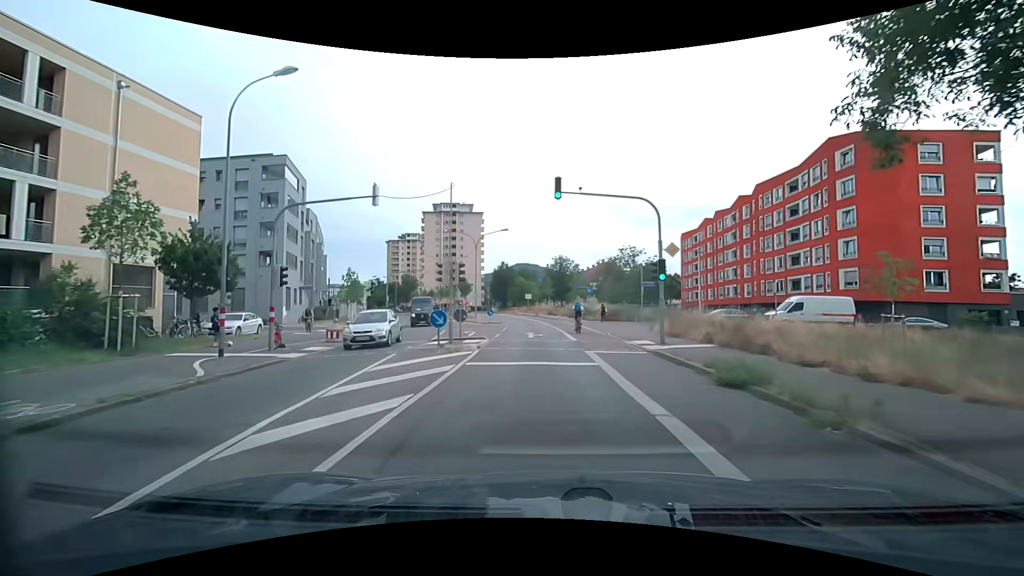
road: secondary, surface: asphalt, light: Day
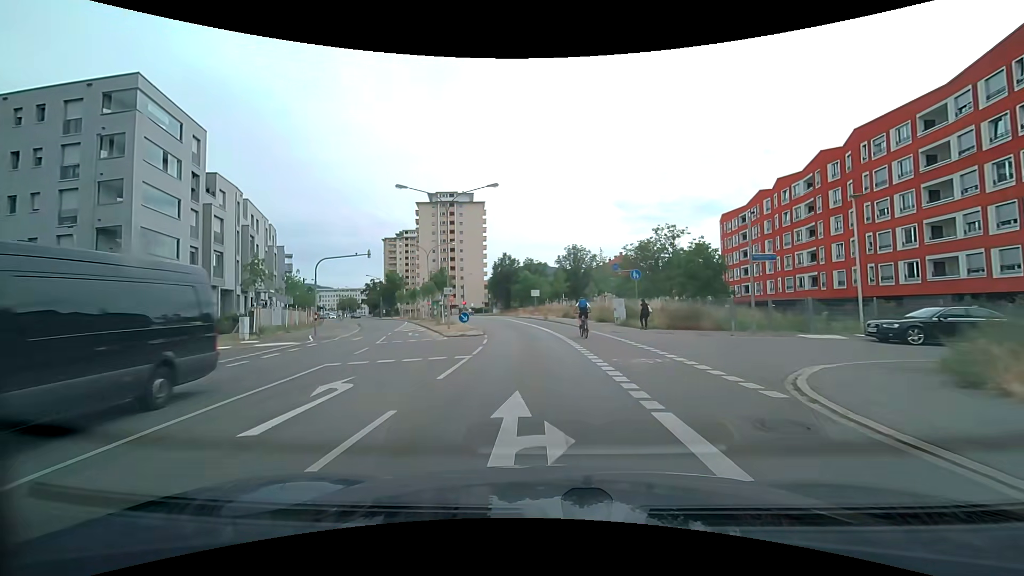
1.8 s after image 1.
(-0.2, +19.8) m; -1°
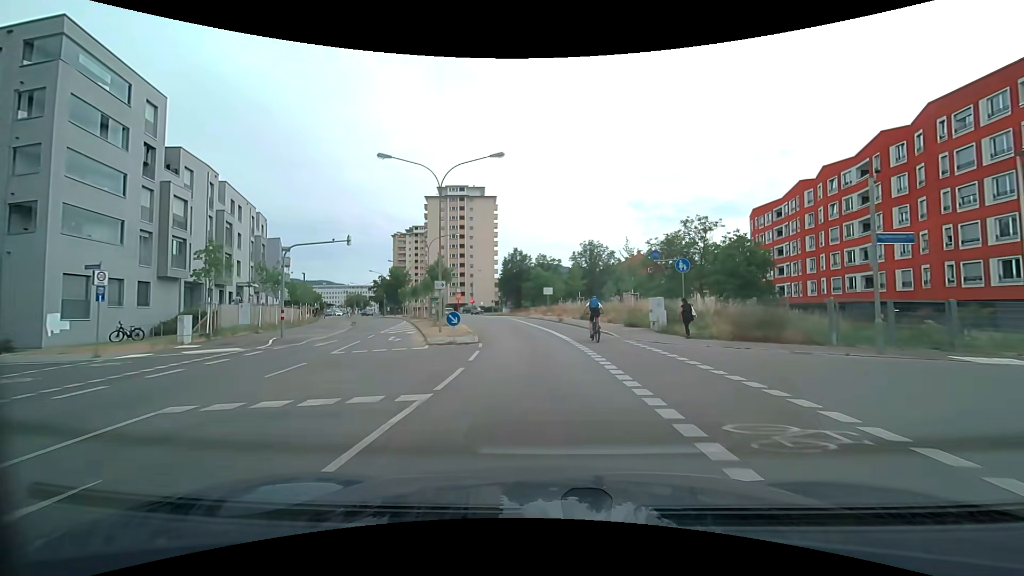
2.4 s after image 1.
(-0.1, +6.6) m; -2°
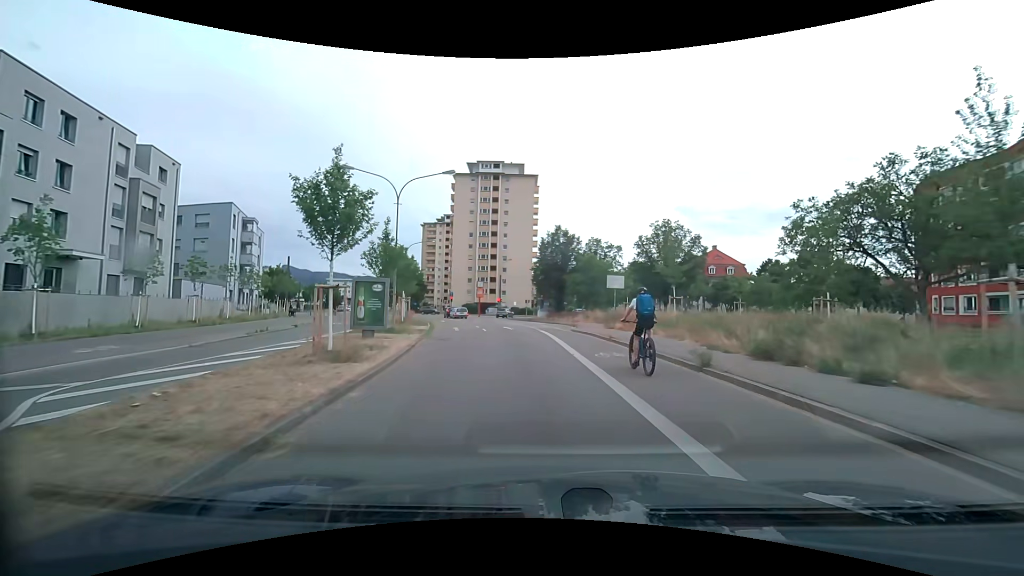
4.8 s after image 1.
(-1.1, +25.7) m; -5°
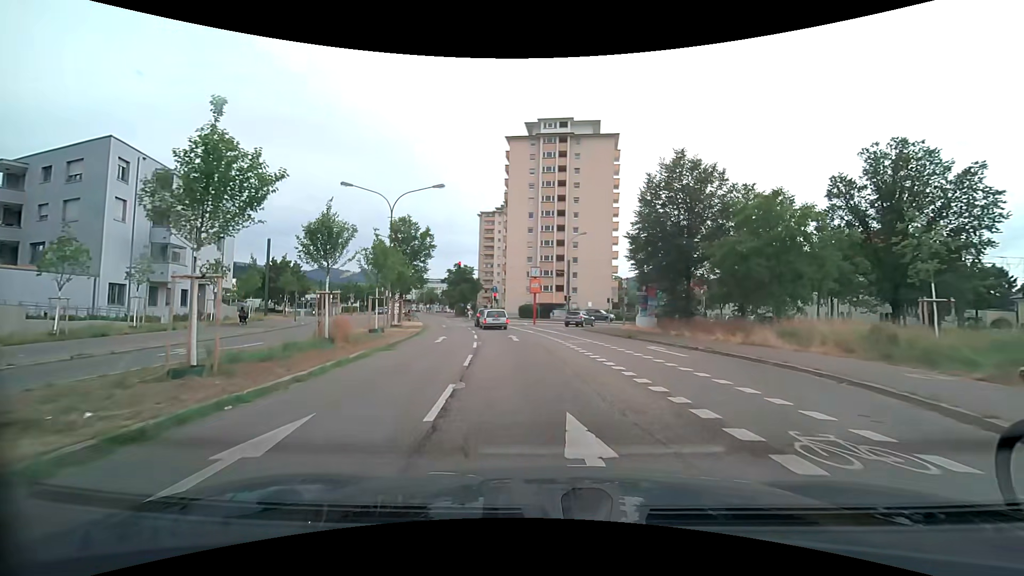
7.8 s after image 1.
(-2.0, +28.5) m; -8°
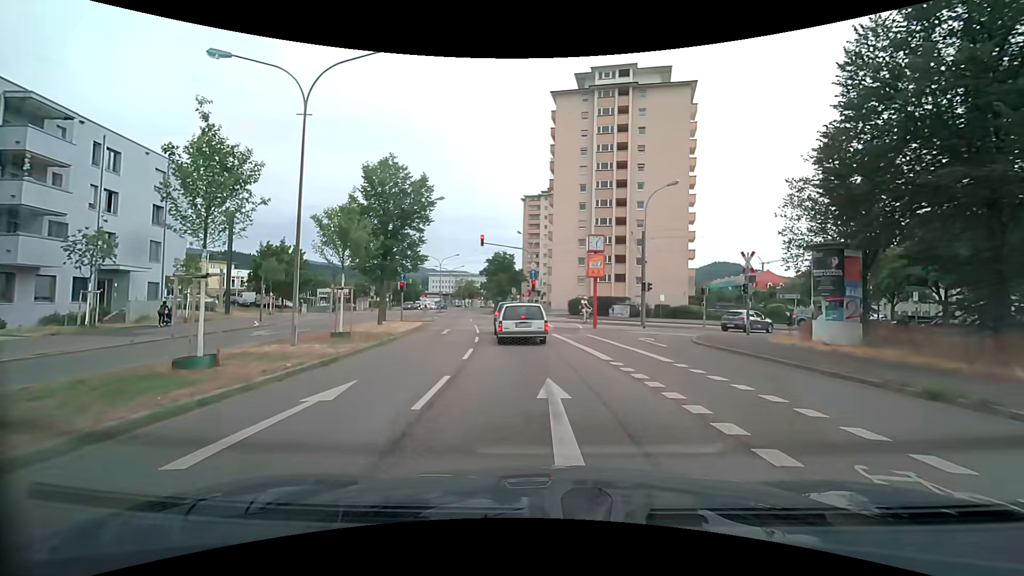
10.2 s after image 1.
(-0.7, +17.4) m; -5°
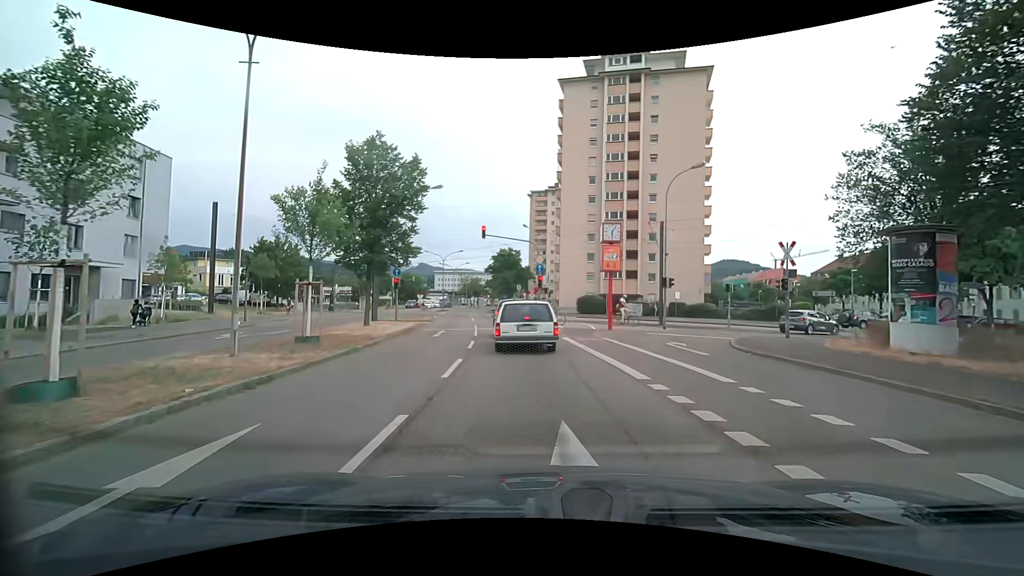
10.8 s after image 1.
(0.0, +3.3) m; -2°
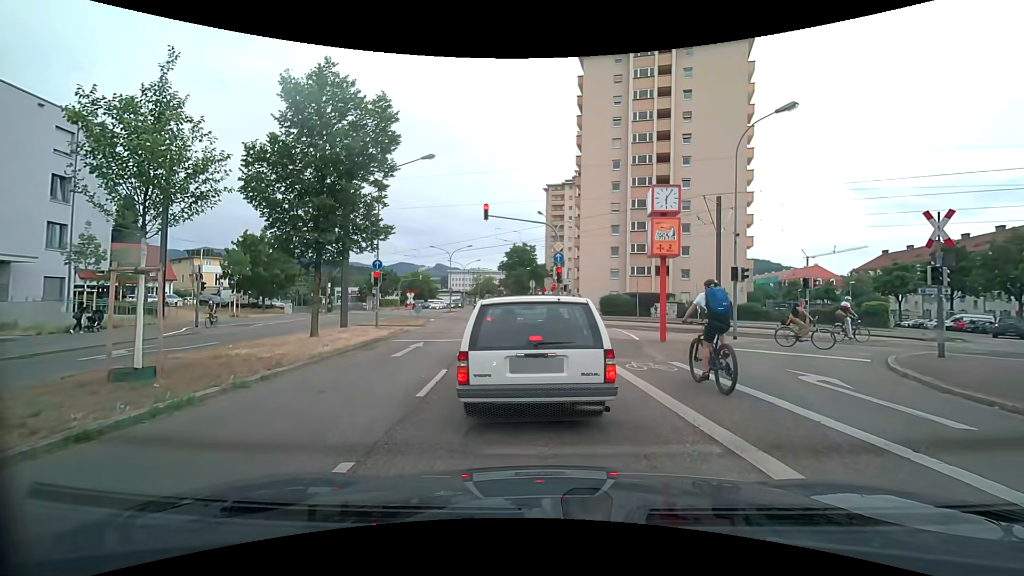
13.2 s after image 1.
(-0.1, +7.3) m; -2°
(0, +10) (-1, +20) (-2, +30) (-3, +40) (-4, +50) (-6, +60) (-7, +70) (-8, +79) (-9, +89) (-10, +99) m
